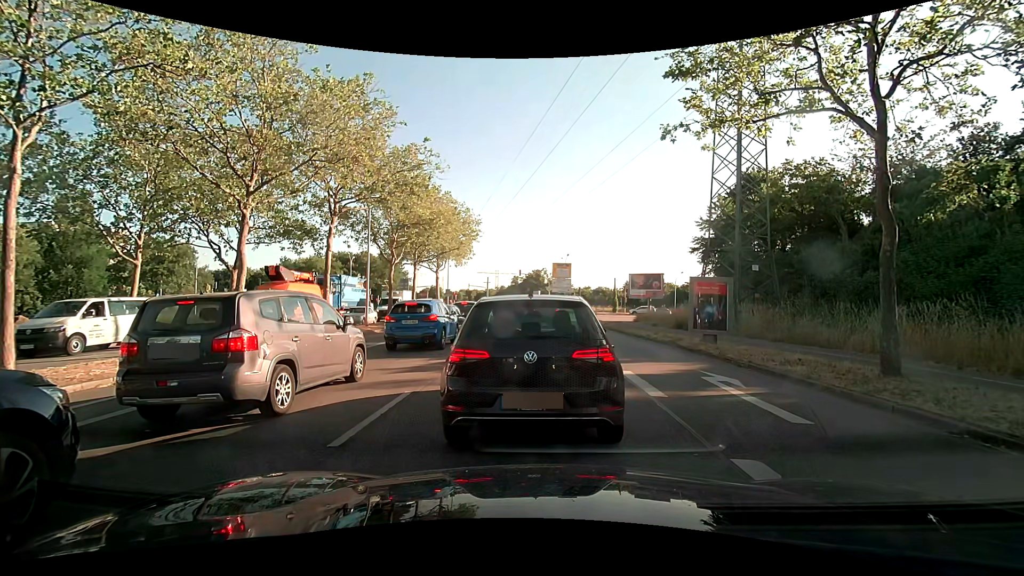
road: primary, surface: asphalt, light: Day
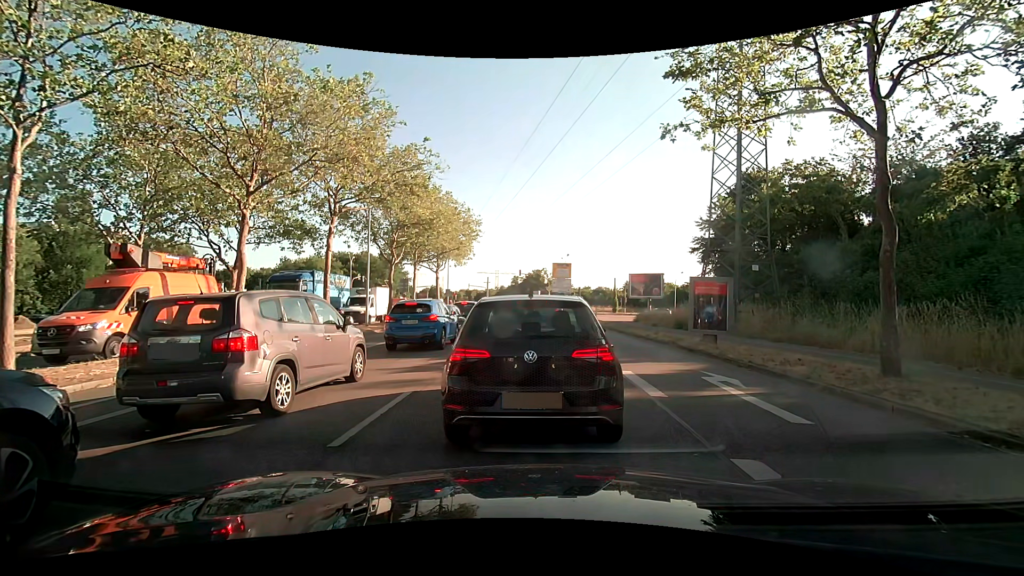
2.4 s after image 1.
(0.0, 0.0) m; 0°
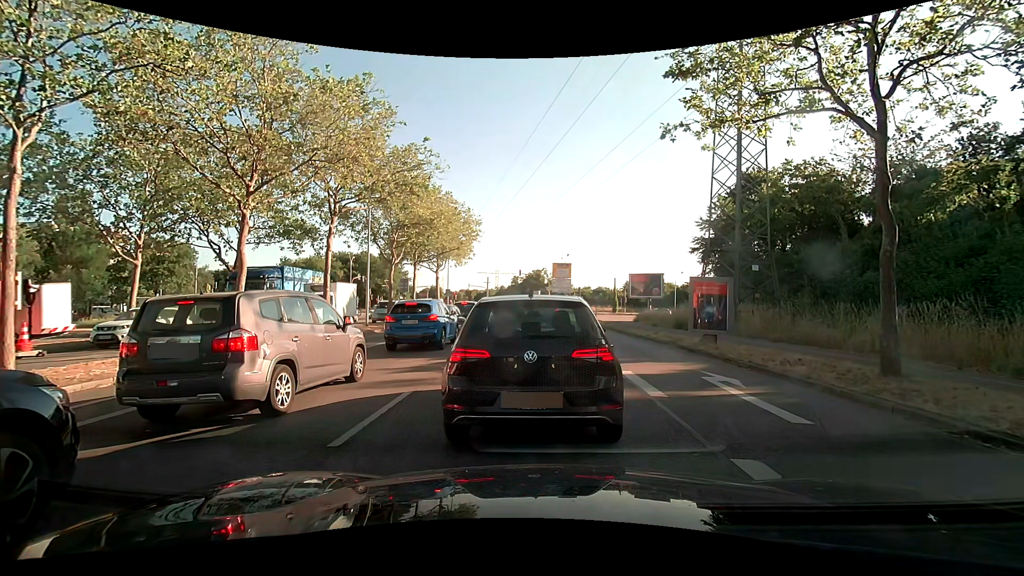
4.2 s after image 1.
(0.0, 0.0) m; 0°
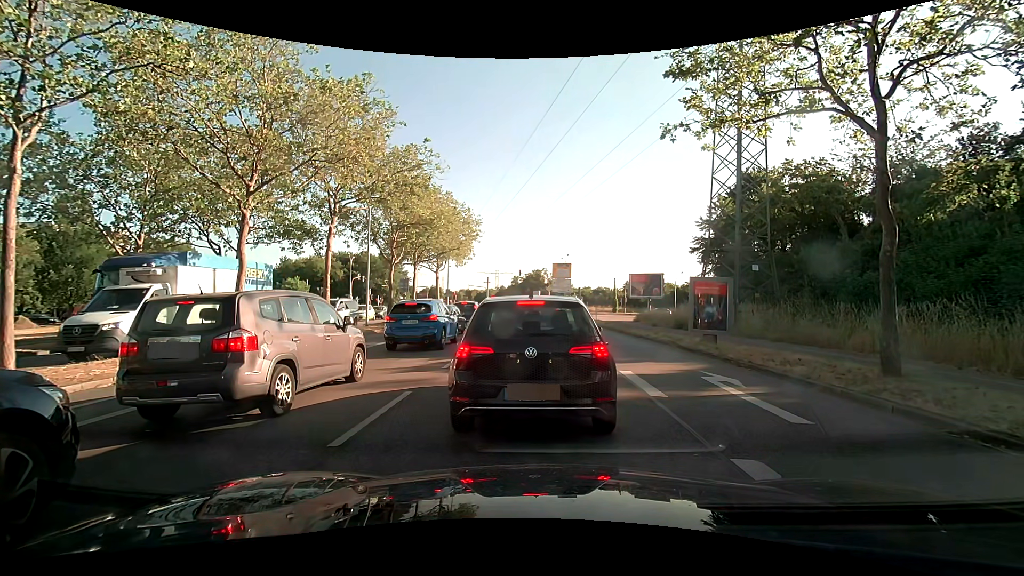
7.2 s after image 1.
(0.0, 0.0) m; 0°
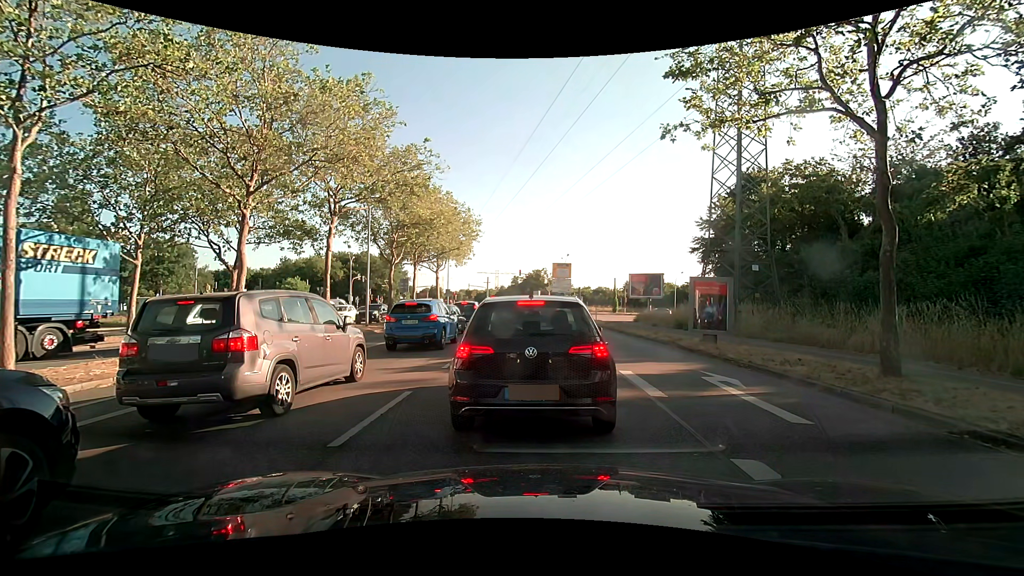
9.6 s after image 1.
(0.0, 0.0) m; 0°
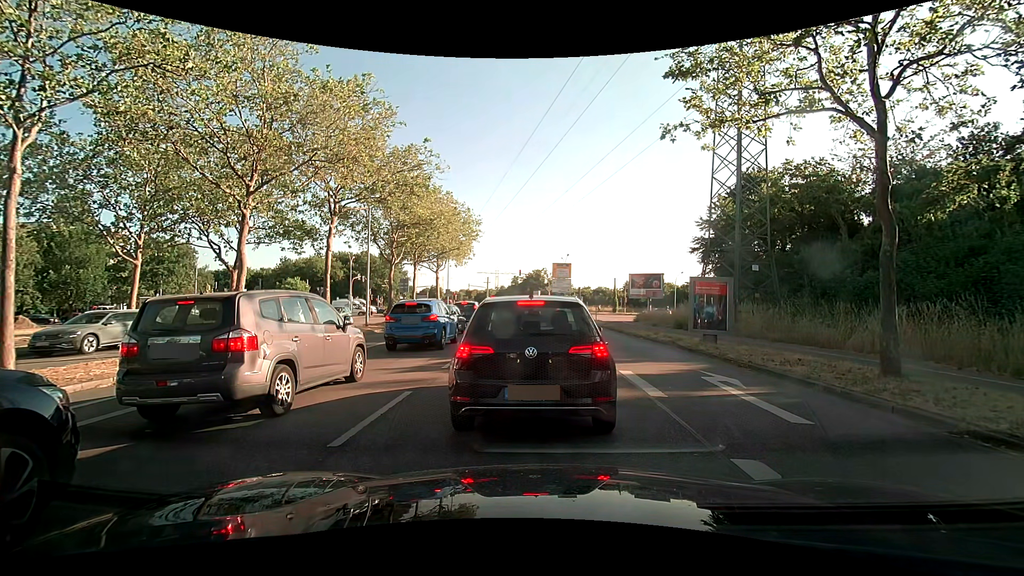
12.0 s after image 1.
(0.0, 0.0) m; 0°
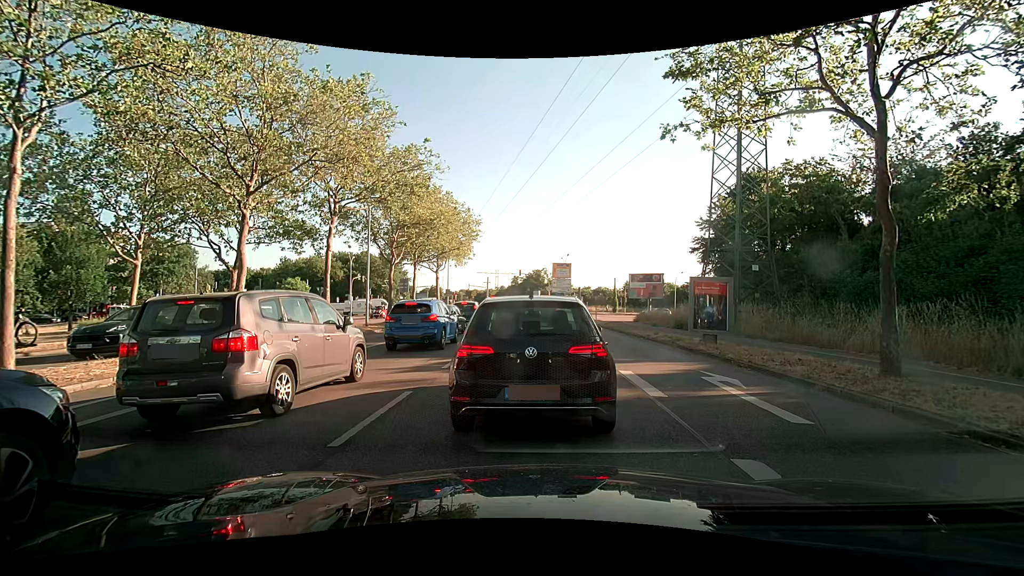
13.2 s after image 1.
(0.0, 0.0) m; 0°
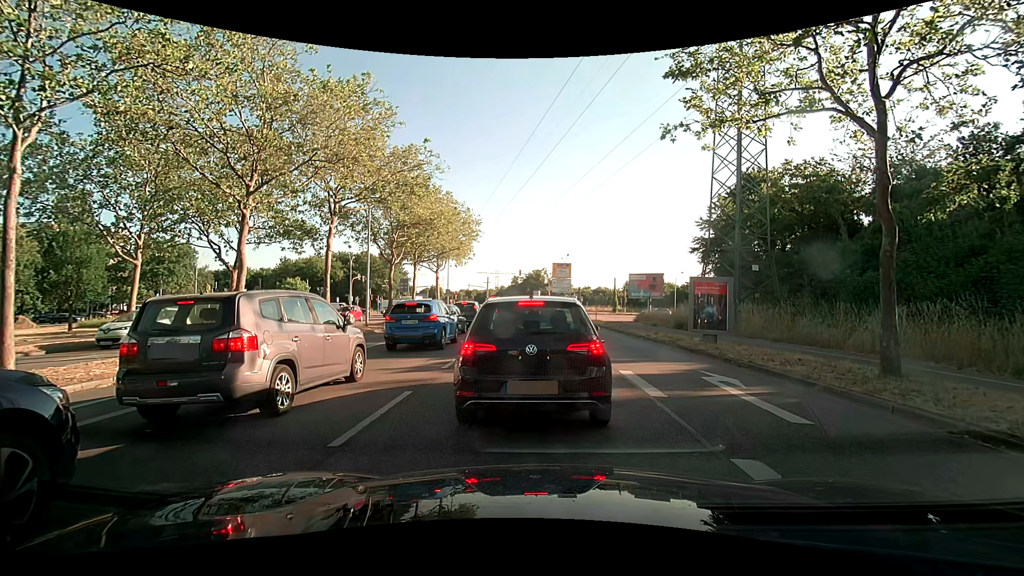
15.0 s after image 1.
(0.0, 0.0) m; 0°
